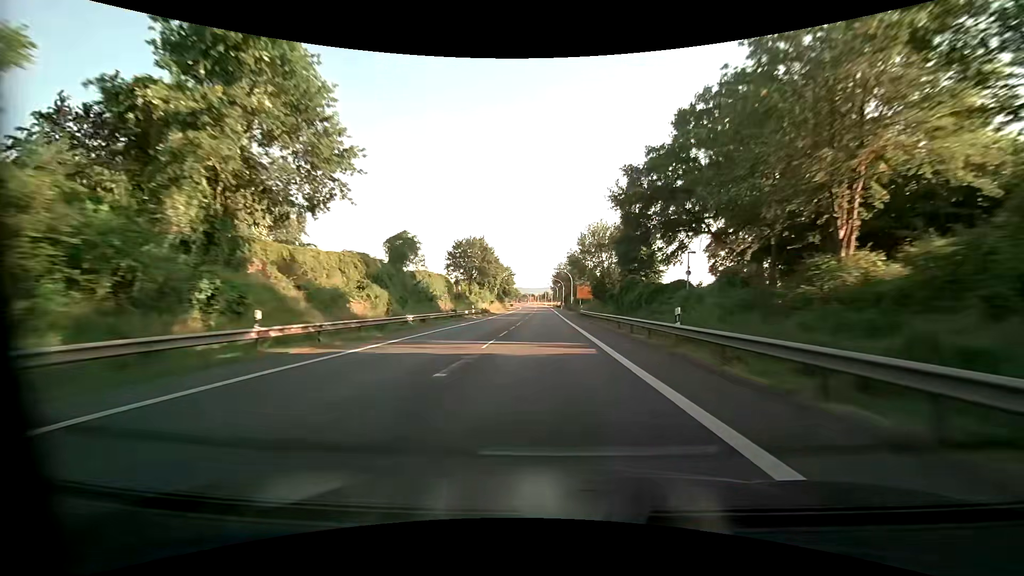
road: primary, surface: asphalt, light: Day
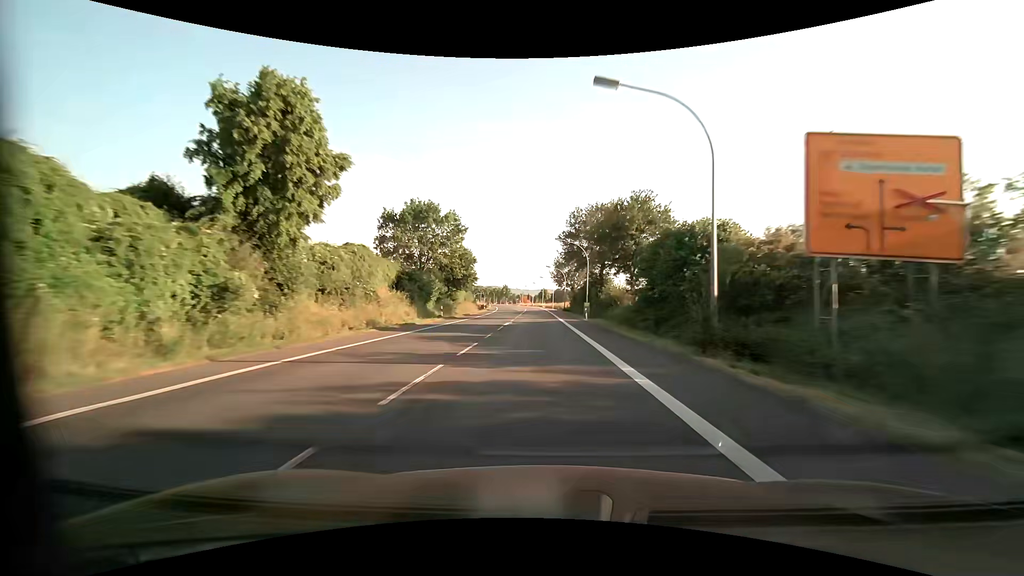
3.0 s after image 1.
(+0.1, +74.8) m; 0°
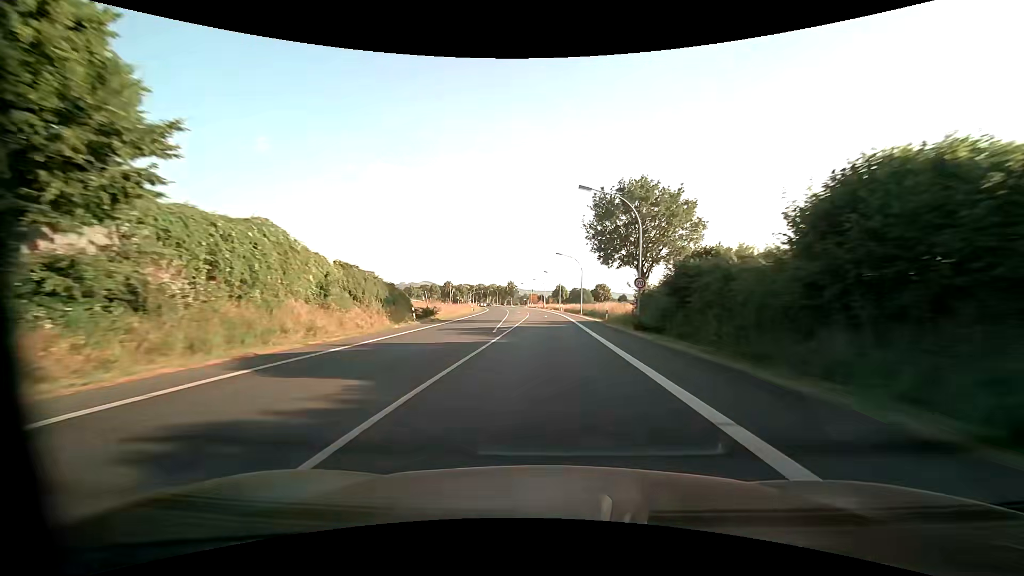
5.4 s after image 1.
(-1.1, +57.1) m; -2°
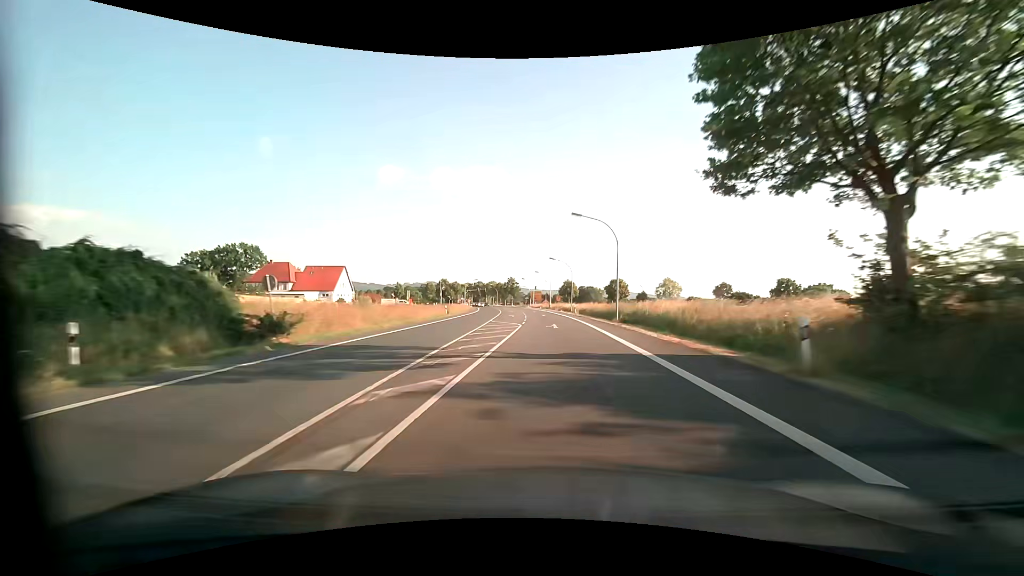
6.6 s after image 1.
(-0.2, +26.2) m; -1°
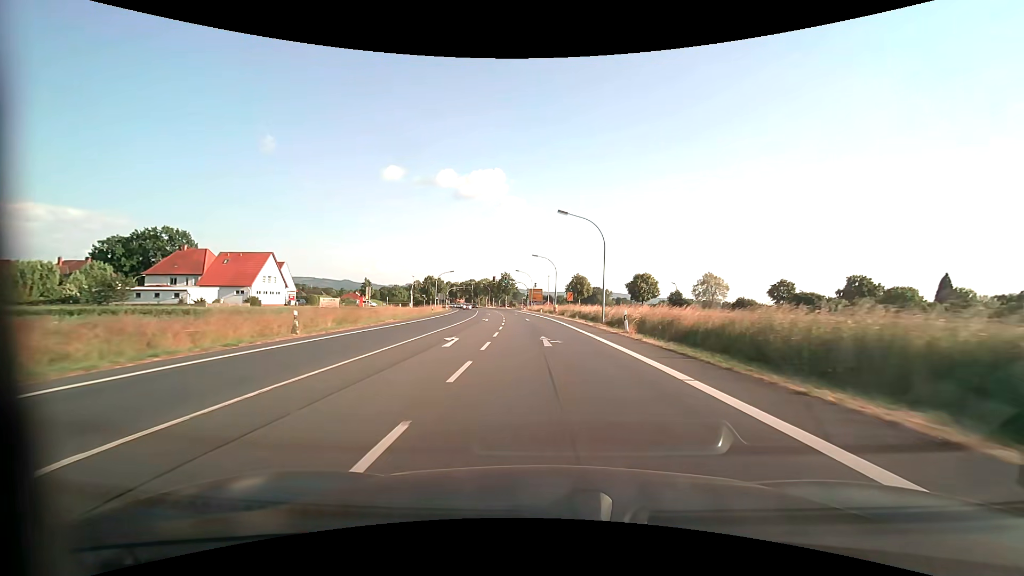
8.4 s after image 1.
(0.0, +36.0) m; 0°
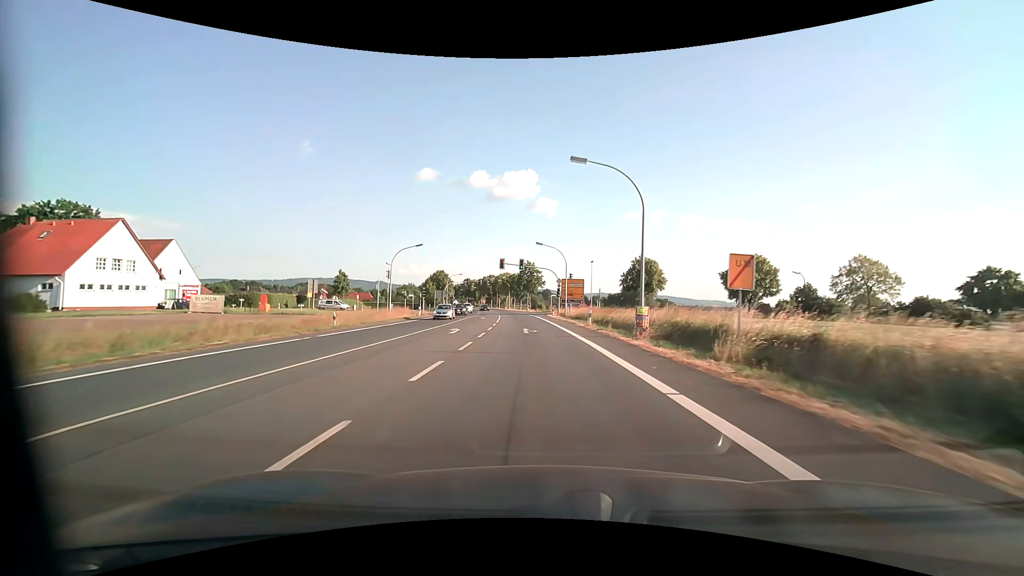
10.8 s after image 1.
(-1.2, +42.2) m; -4°
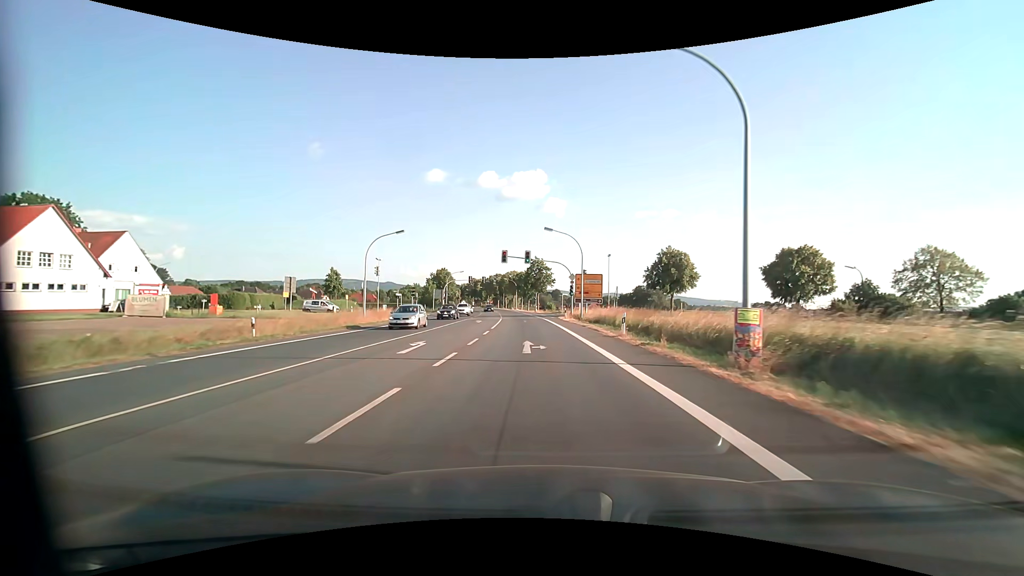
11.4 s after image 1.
(-0.1, +9.8) m; -1°
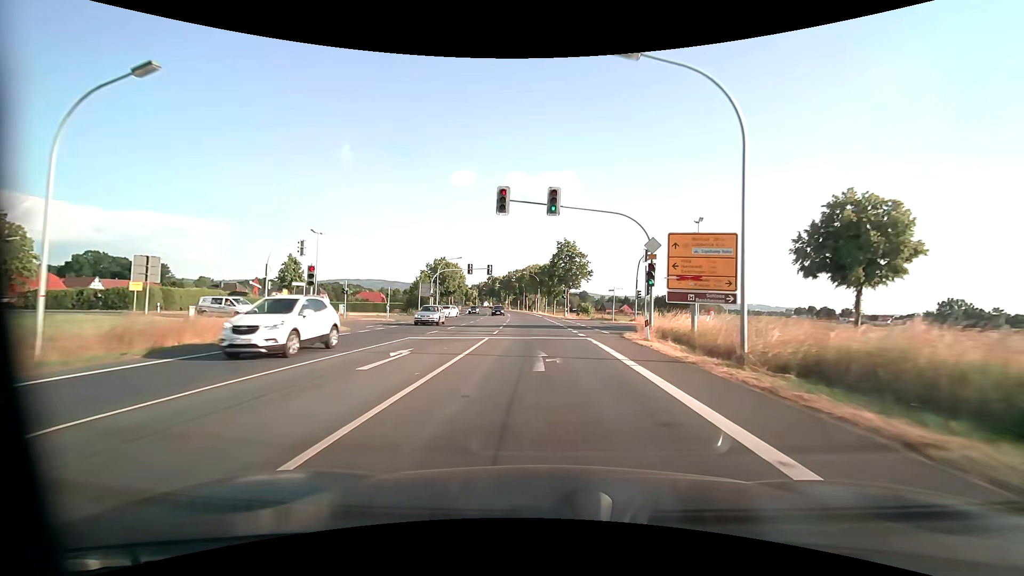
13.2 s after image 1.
(-0.9, +29.0) m; -3°
(0, +10) (0, +20) (-1, +30) (-1, +40) (-2, +50) (-2, +60) (-3, +70) (-4, +80) (-5, +90) (-6, +100) m
